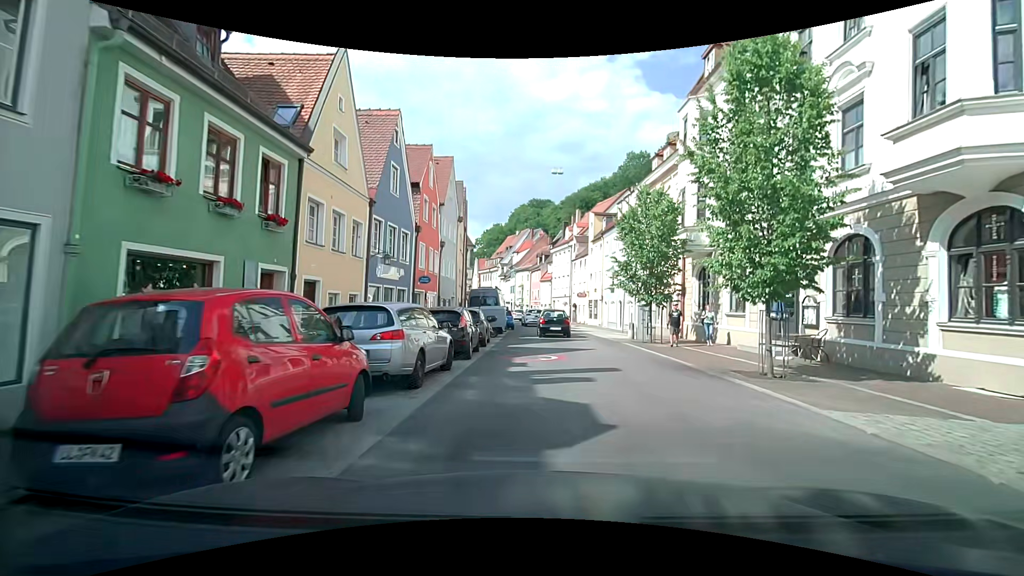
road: residential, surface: asphalt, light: Day
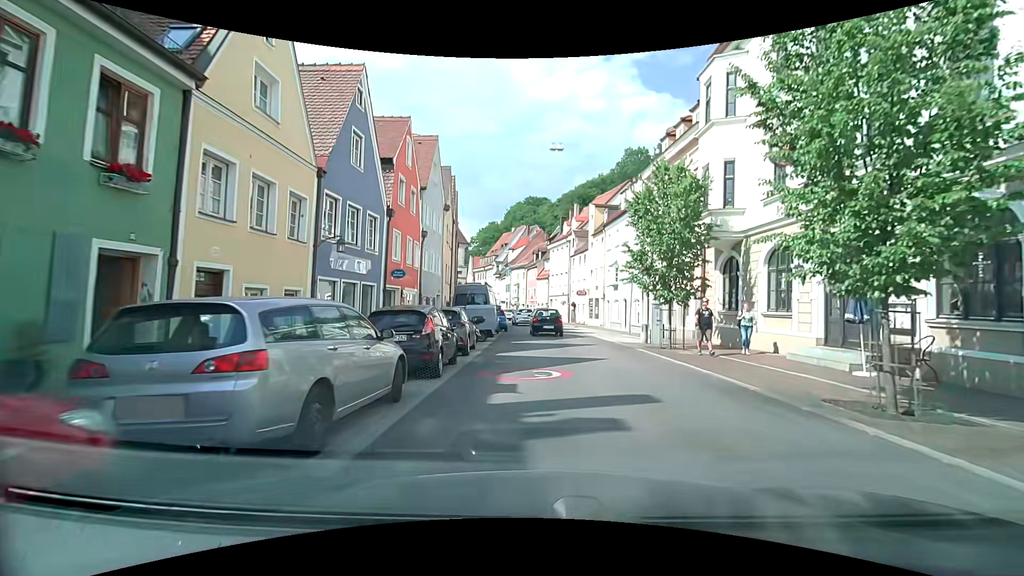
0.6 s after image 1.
(0.0, +3.9) m; +1°
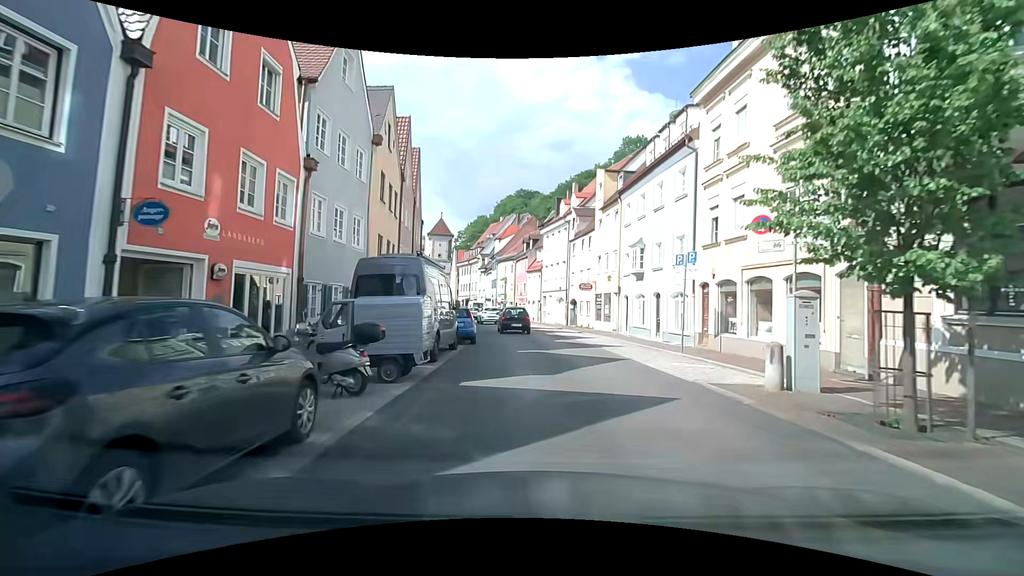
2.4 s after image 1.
(0.0, +12.4) m; +2°
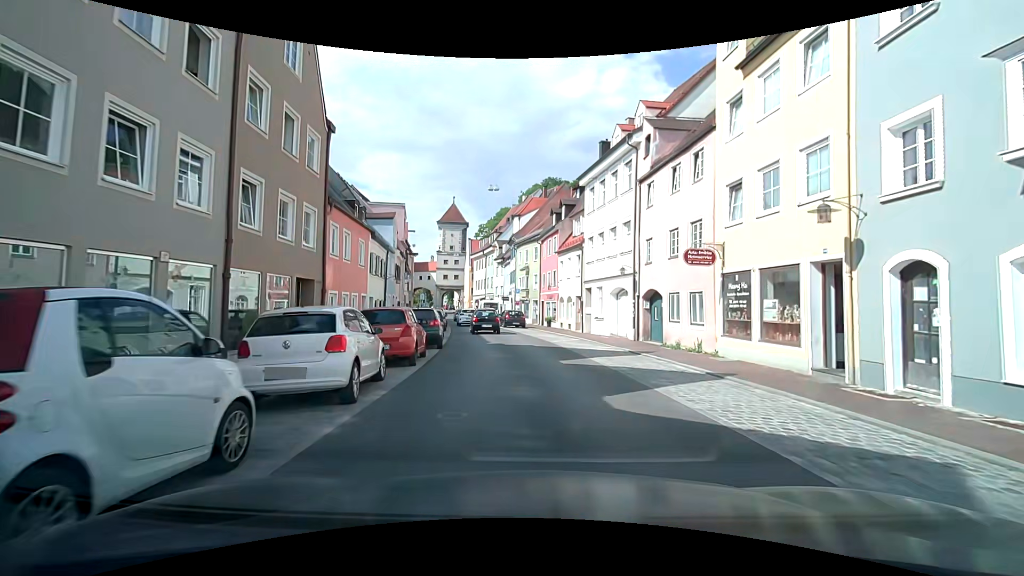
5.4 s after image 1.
(-0.9, +20.8) m; -4°
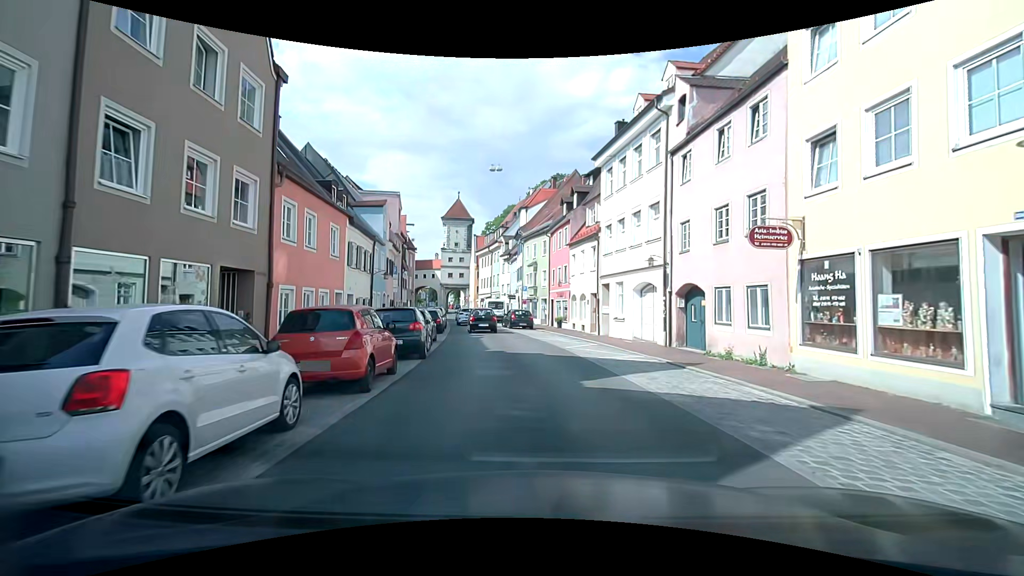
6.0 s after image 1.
(-0.1, +4.1) m; -1°
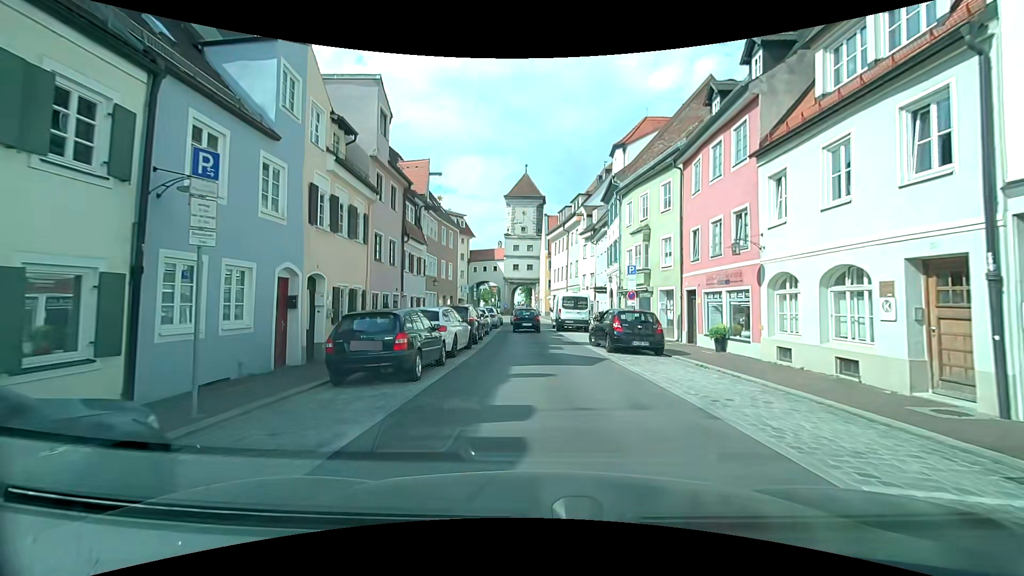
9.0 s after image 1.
(-1.8, +19.7) m; -11°
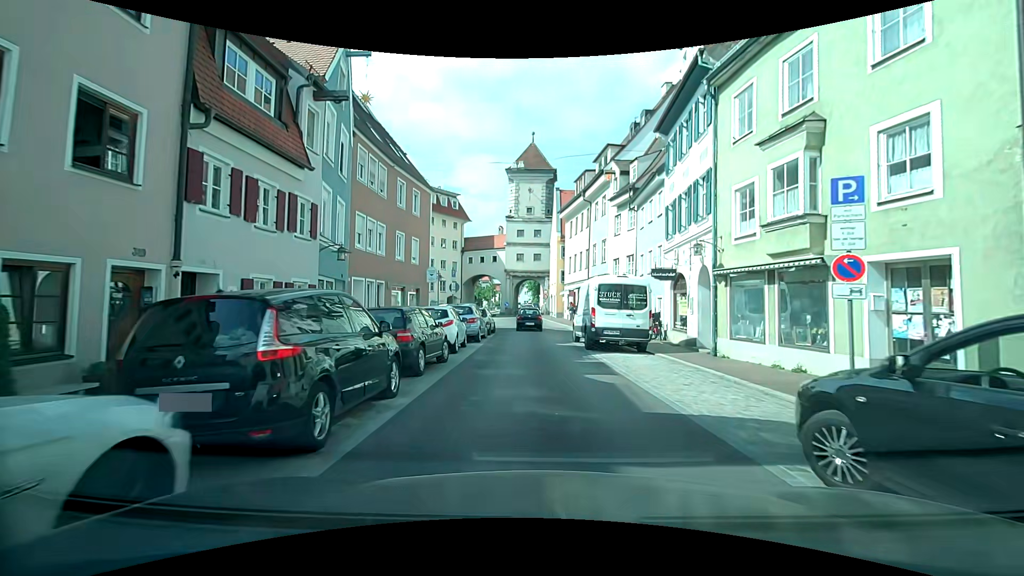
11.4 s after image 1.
(+0.1, +14.9) m; +1°
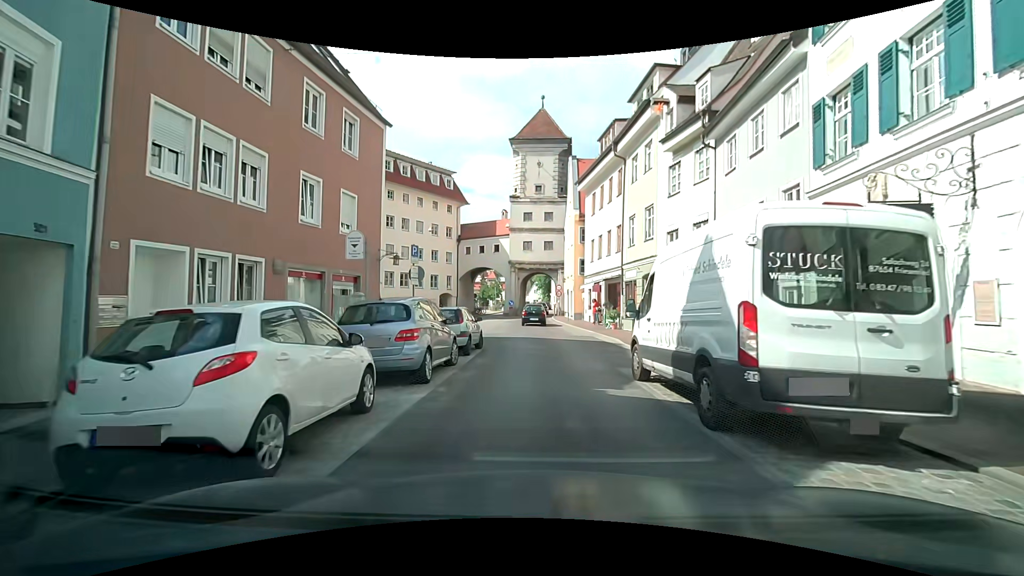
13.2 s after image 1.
(-0.2, +11.3) m; -2°
